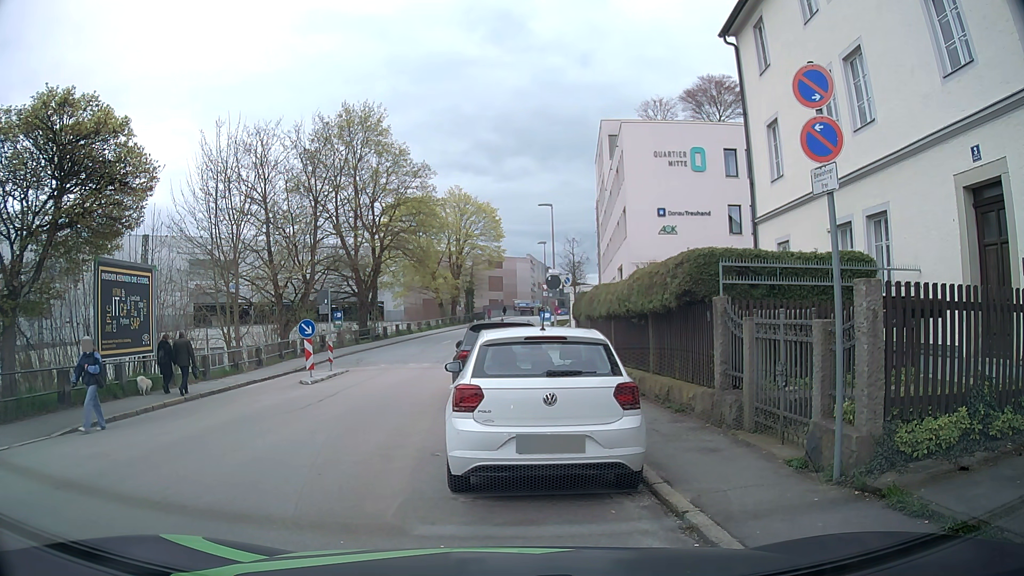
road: residential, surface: asphalt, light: Day
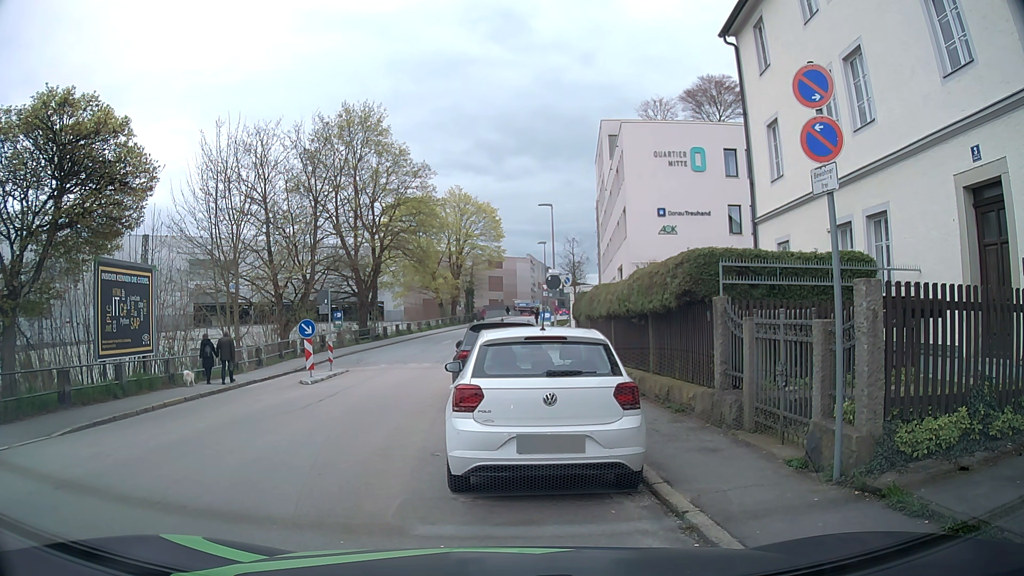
(0.0, 0.0) m; 0°
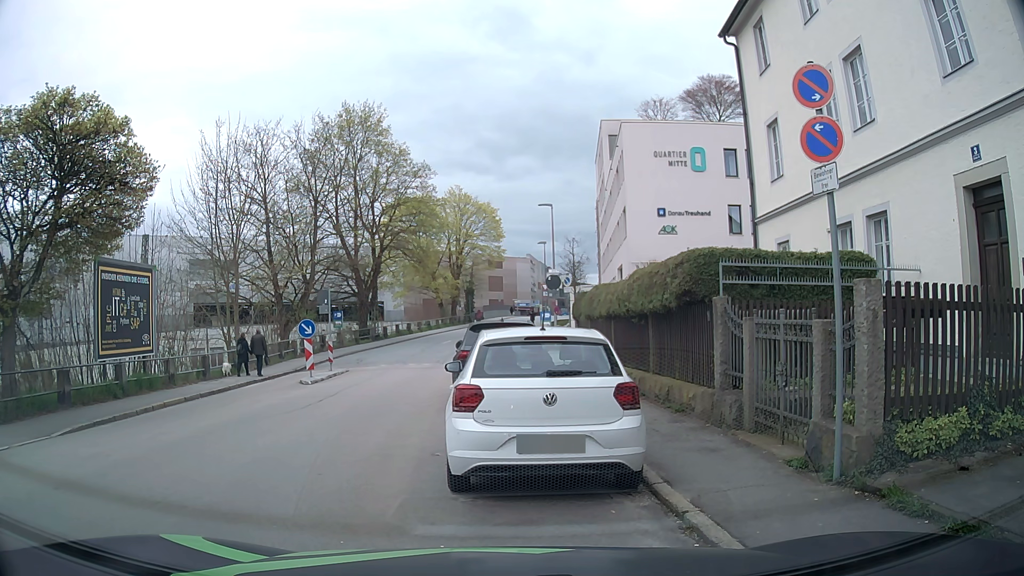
(0.0, 0.0) m; 0°
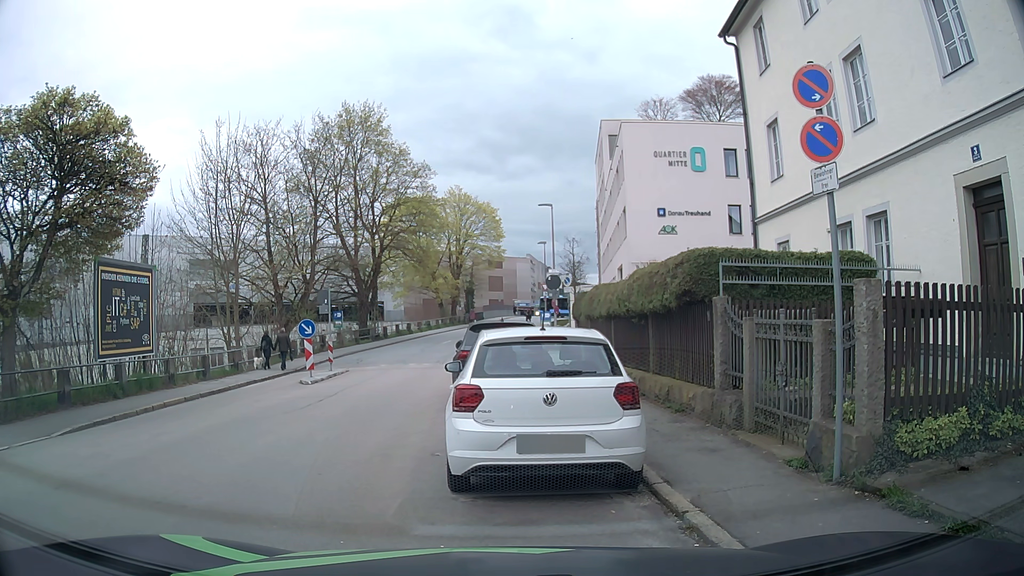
(0.0, 0.0) m; 0°
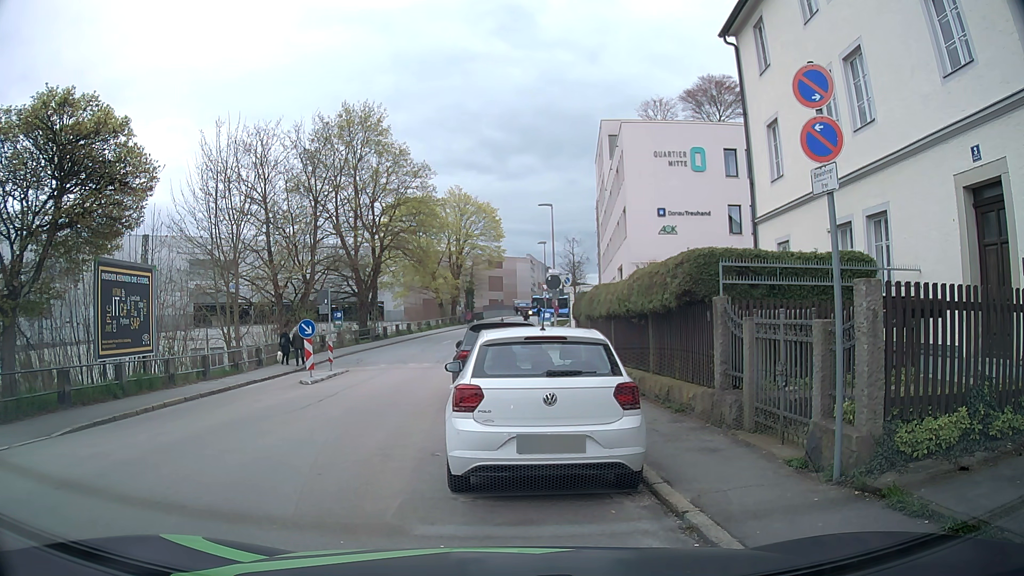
(0.0, 0.0) m; 0°
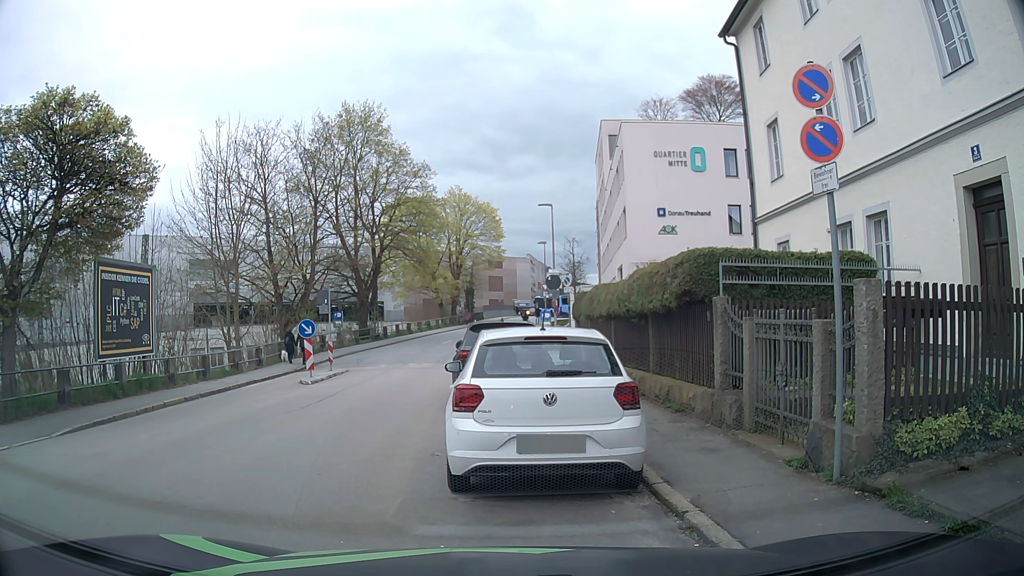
(0.0, 0.0) m; 0°
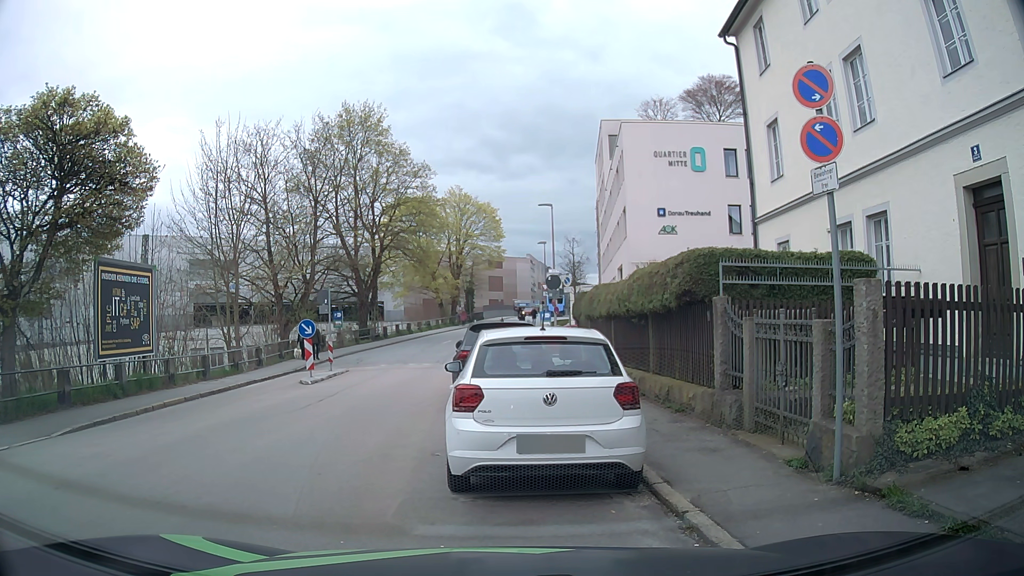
(0.0, 0.0) m; 0°
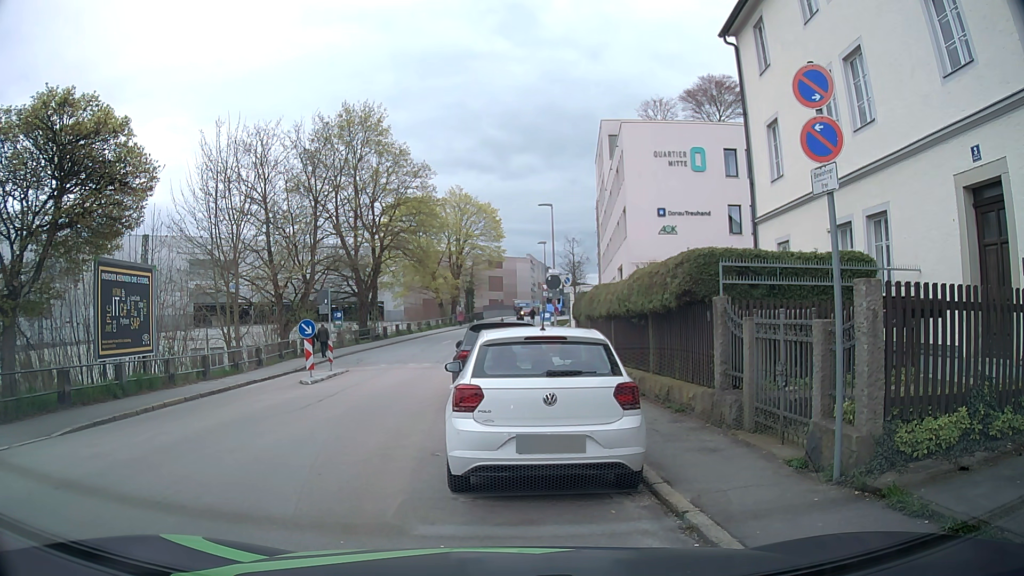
(0.0, 0.0) m; 0°
